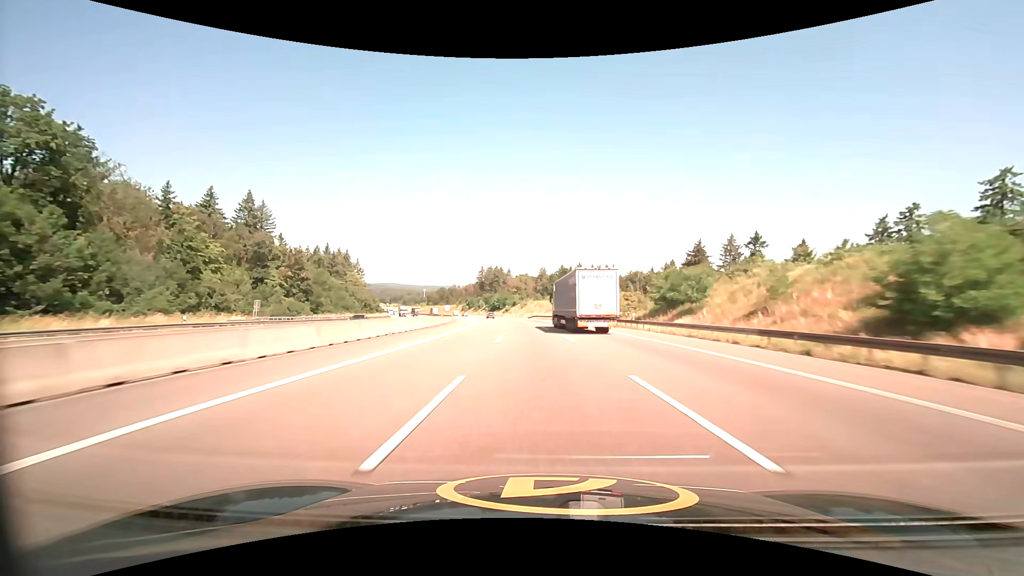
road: motorway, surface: asphalt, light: Day
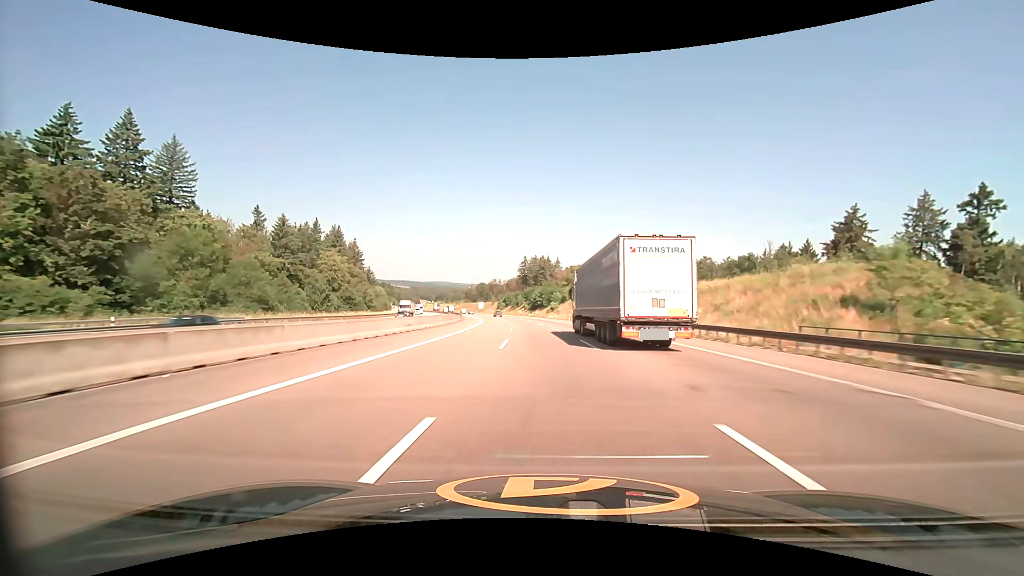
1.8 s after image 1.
(-2.7, +57.7) m; -5°
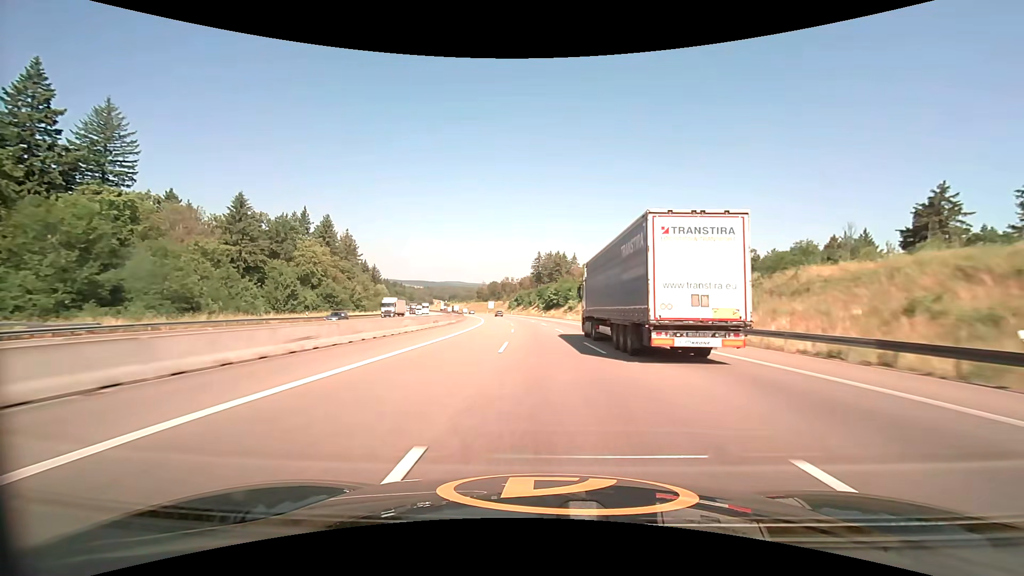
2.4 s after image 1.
(-0.3, +19.2) m; -2°
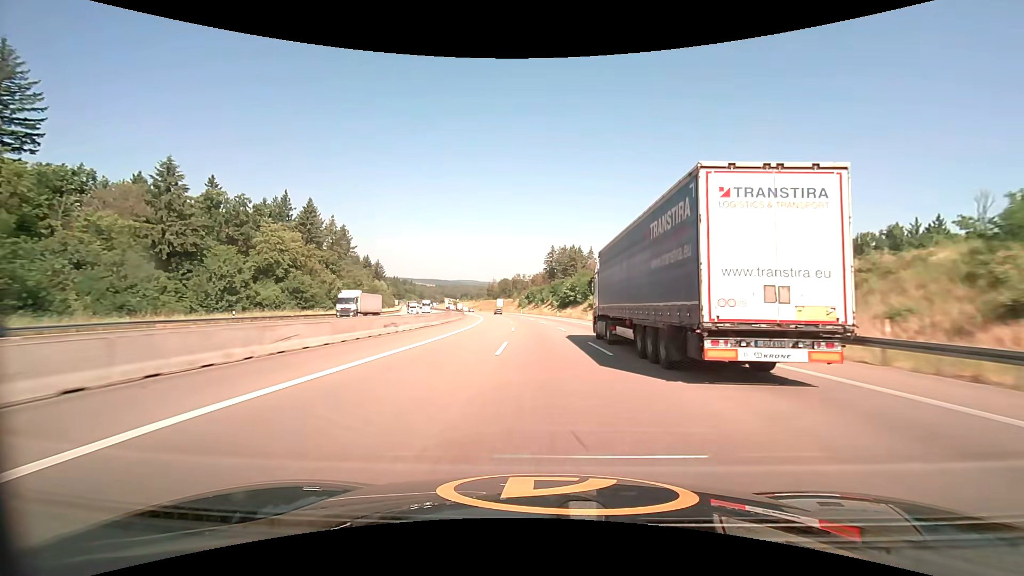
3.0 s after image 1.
(-0.2, +19.1) m; -1°
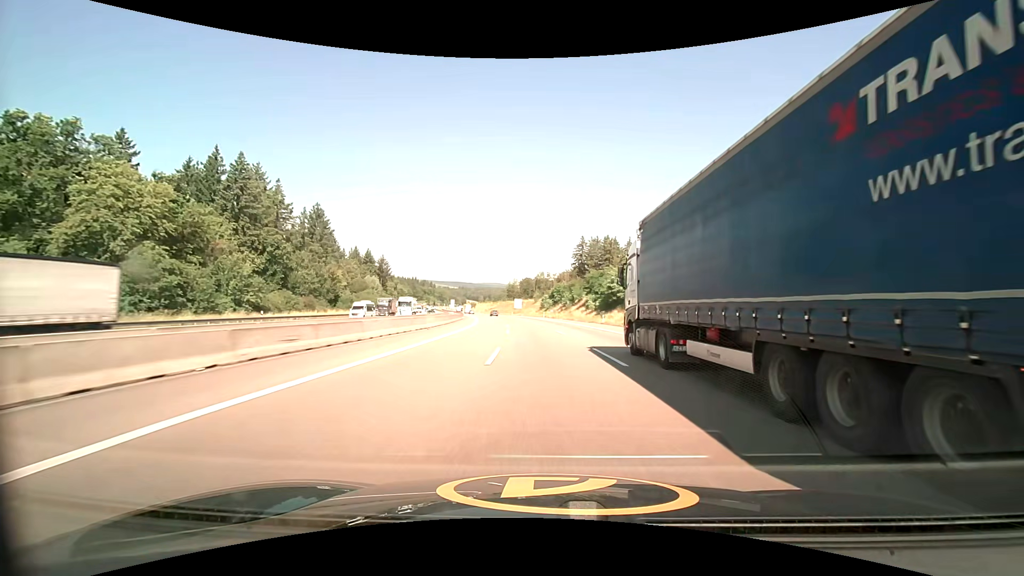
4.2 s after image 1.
(-0.9, +38.4) m; -3°
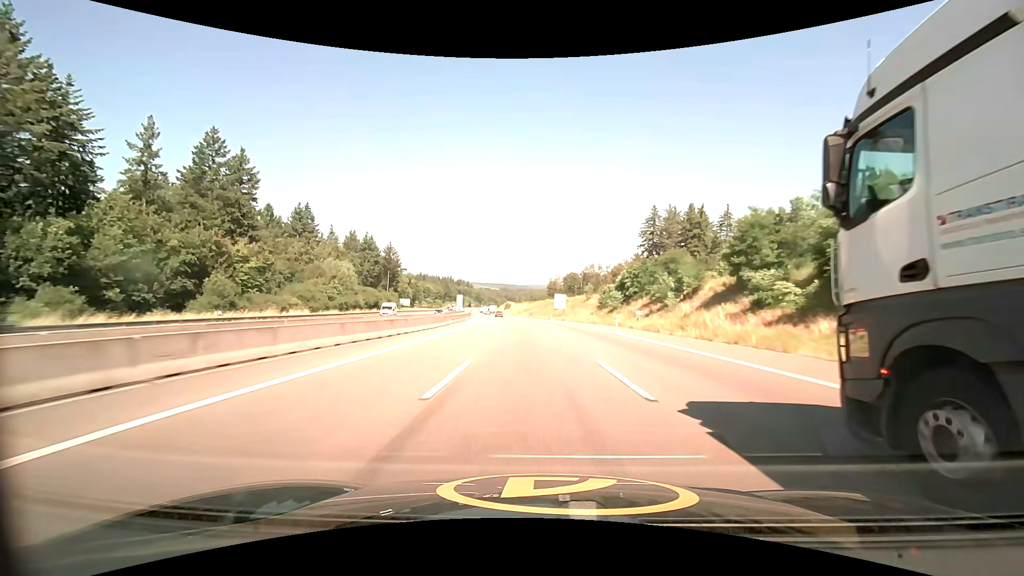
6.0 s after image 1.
(-2.5, +58.4) m; -5°
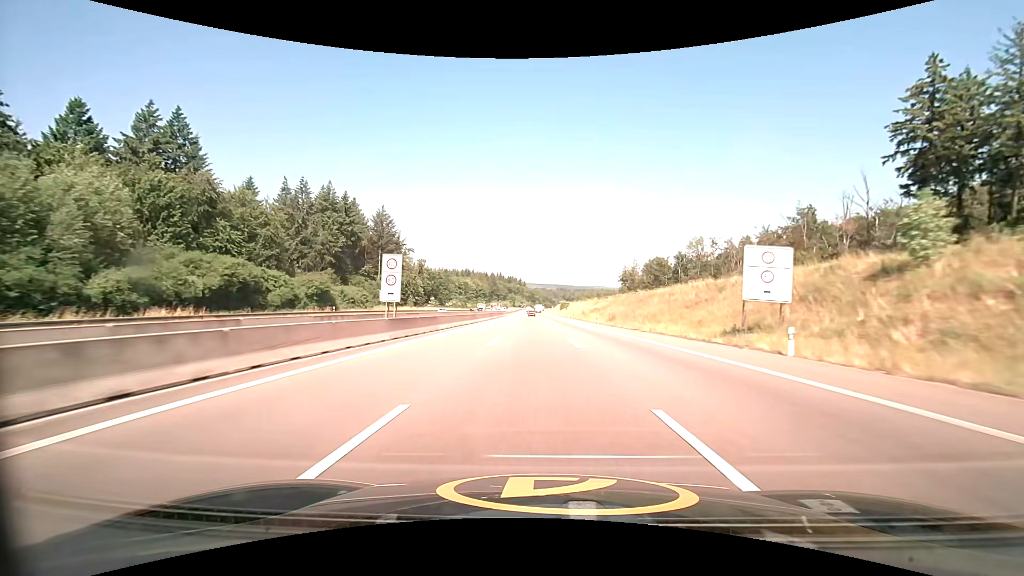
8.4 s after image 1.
(-4.8, +78.0) m; -7°
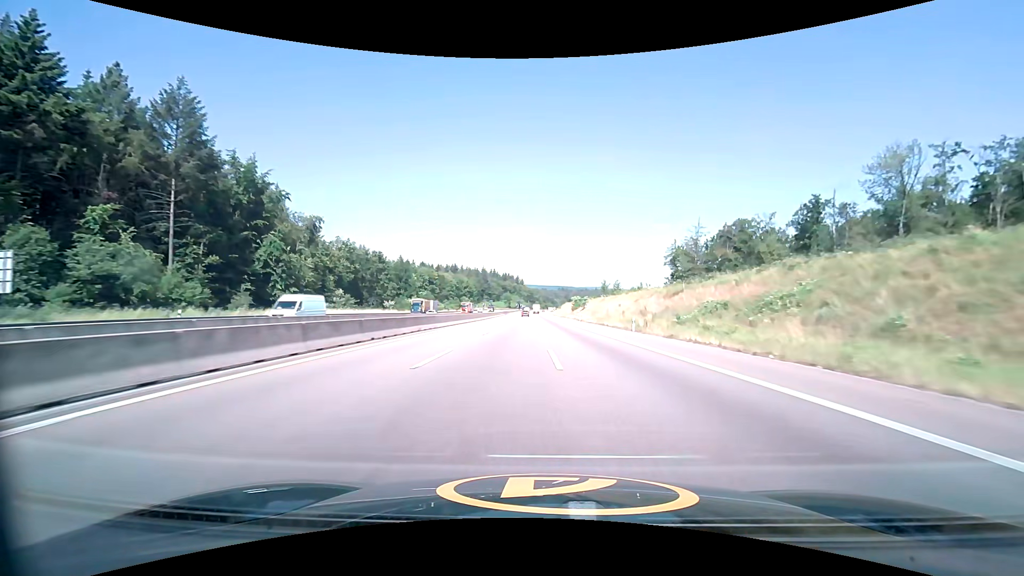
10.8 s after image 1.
(-0.7, +78.7) m; 0°
(0, +10) (0, +20) (0, +30) (0, +40) (0, +50) (0, +60) (0, +70) (0, +80) (0, +90) (0, +100) m
